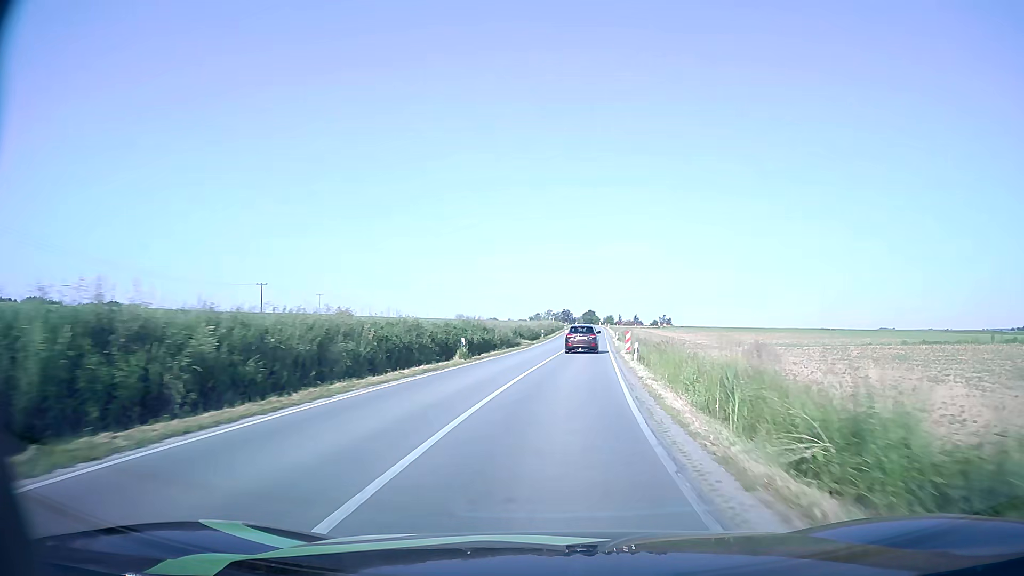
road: secondary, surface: asphalt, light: Day
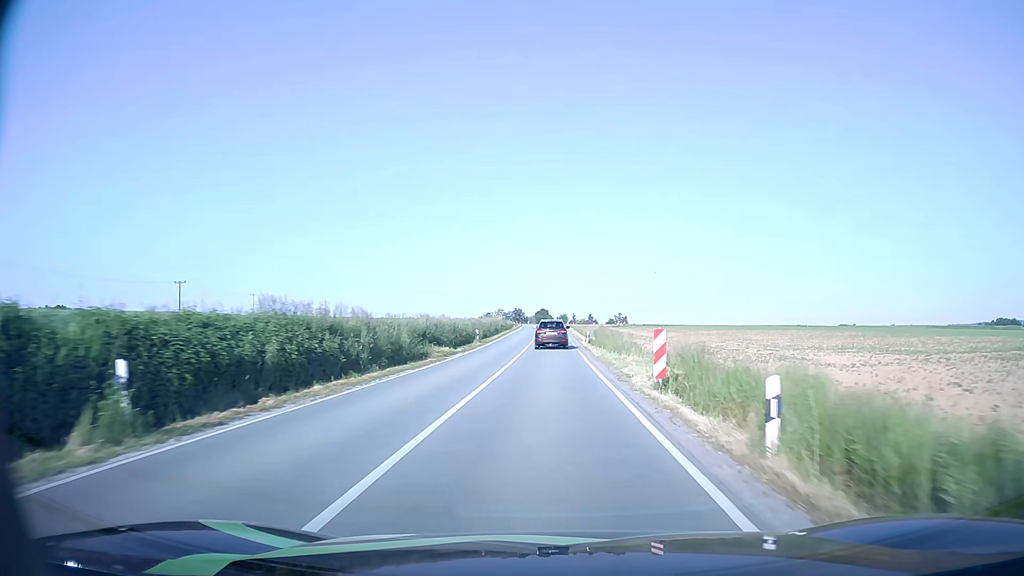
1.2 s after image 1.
(+1.0, +22.6) m; +4°
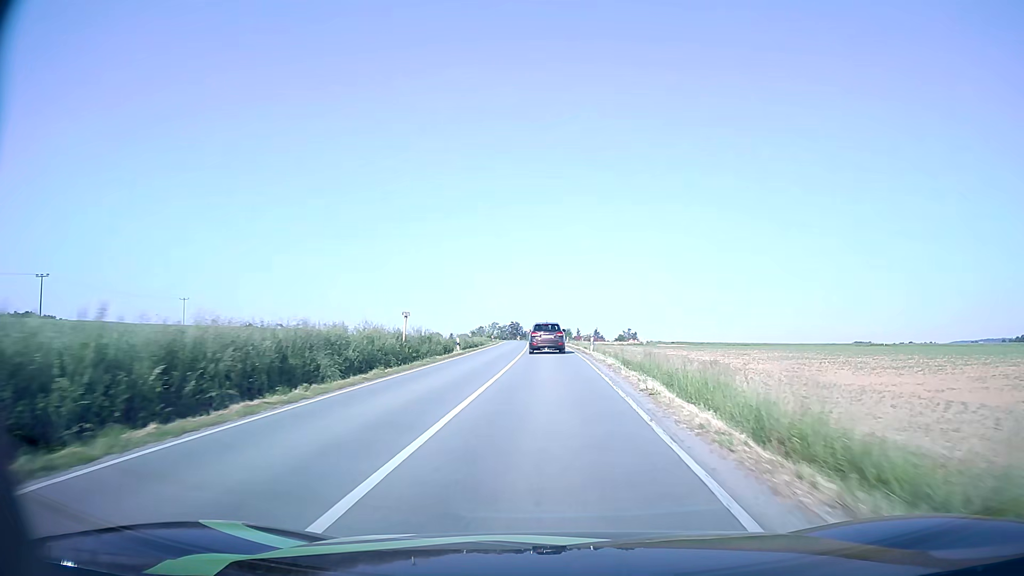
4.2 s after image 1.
(+0.4, +58.2) m; 0°
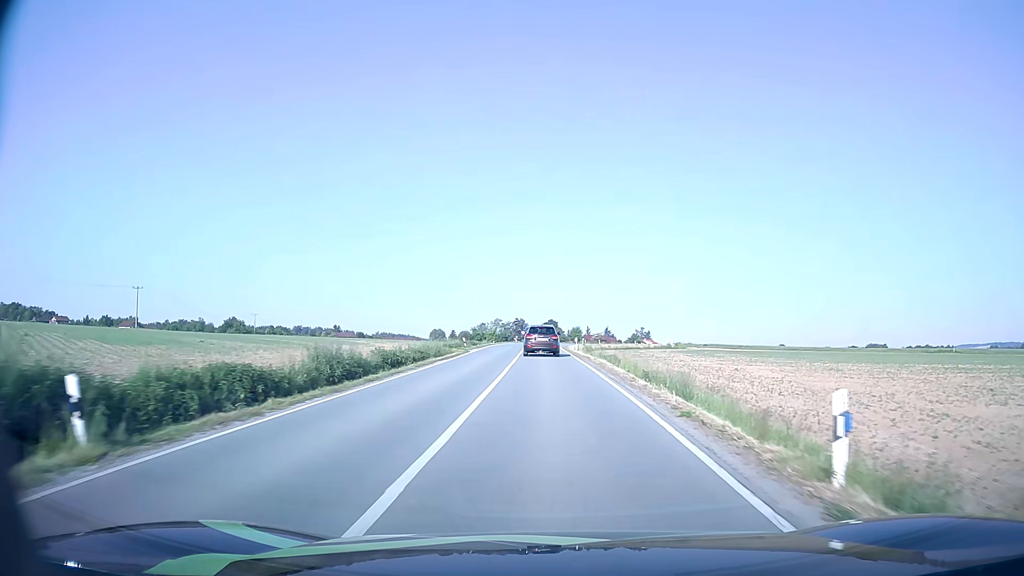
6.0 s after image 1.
(-0.1, +32.8) m; -1°
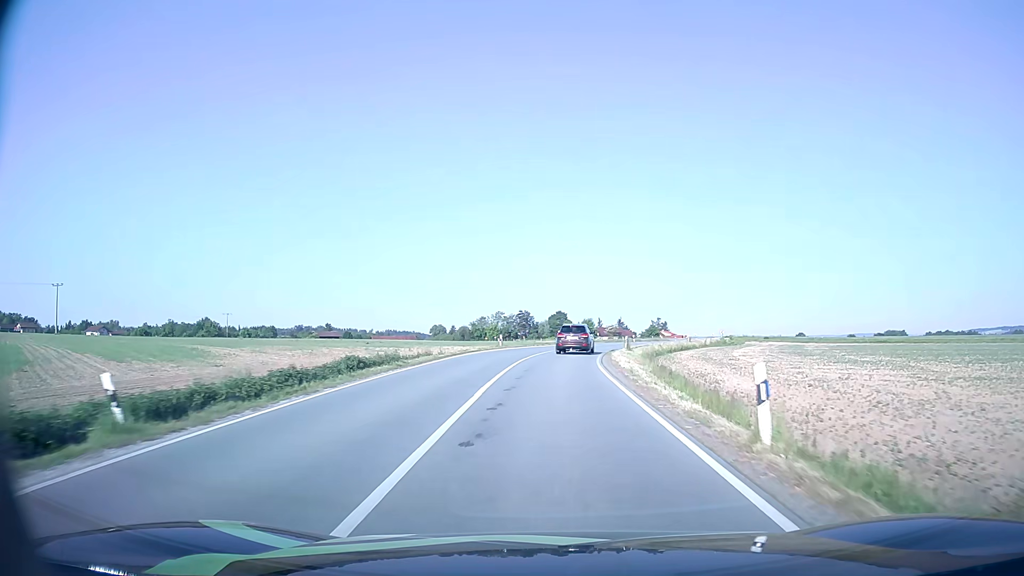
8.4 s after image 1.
(-0.4, +41.4) m; -1°
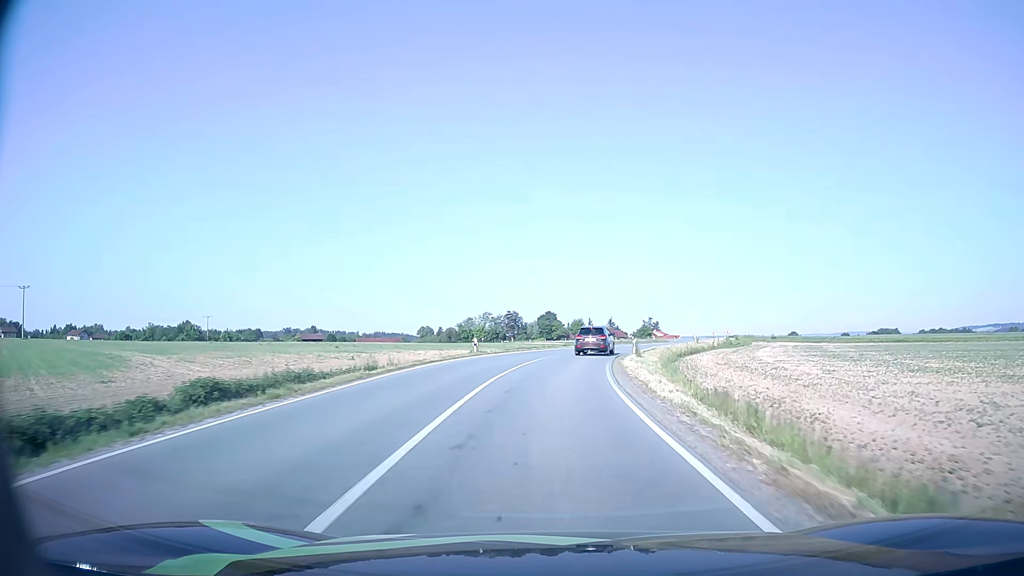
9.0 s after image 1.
(+0.1, +10.0) m; +1°
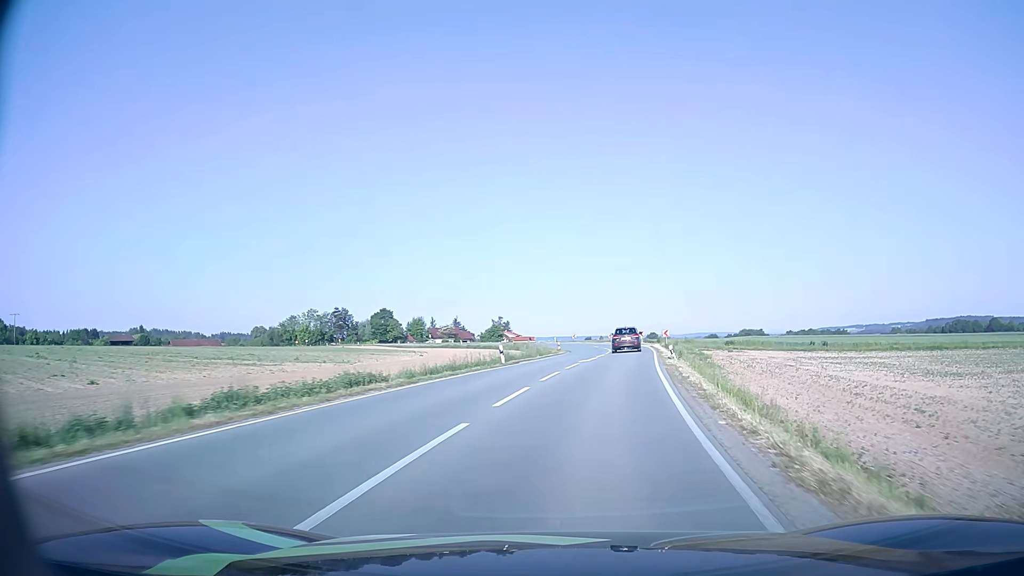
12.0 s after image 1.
(+4.5, +47.1) m; +13°
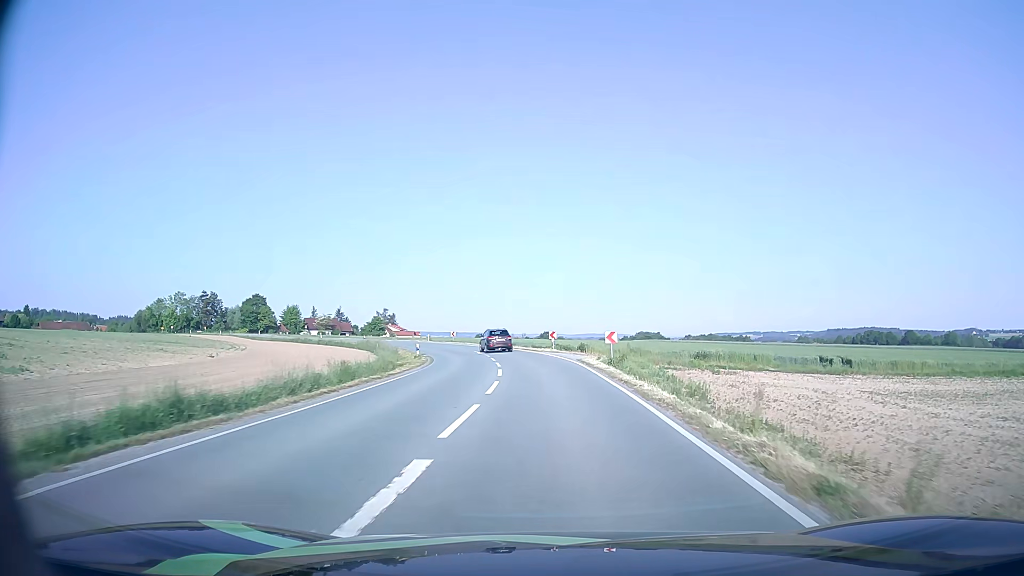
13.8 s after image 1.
(+2.4, +27.8) m; +9°
(0, +10) (0, +20) (-1, +30) (-2, +40) (-4, +50) (-7, +59) (-10, +69) (-15, +78) (-20, +86) (-25, +95) m
